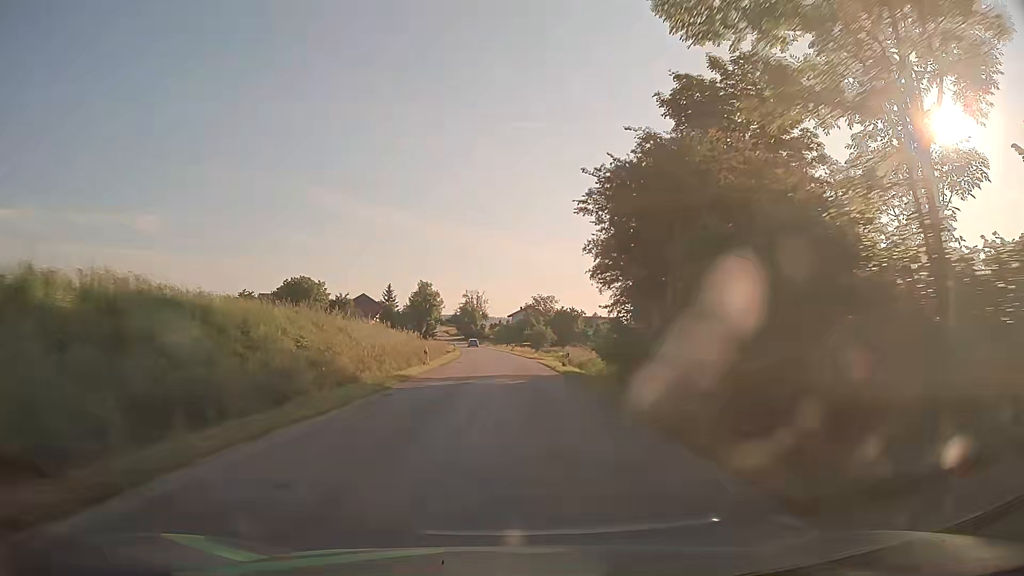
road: tertiary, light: Day
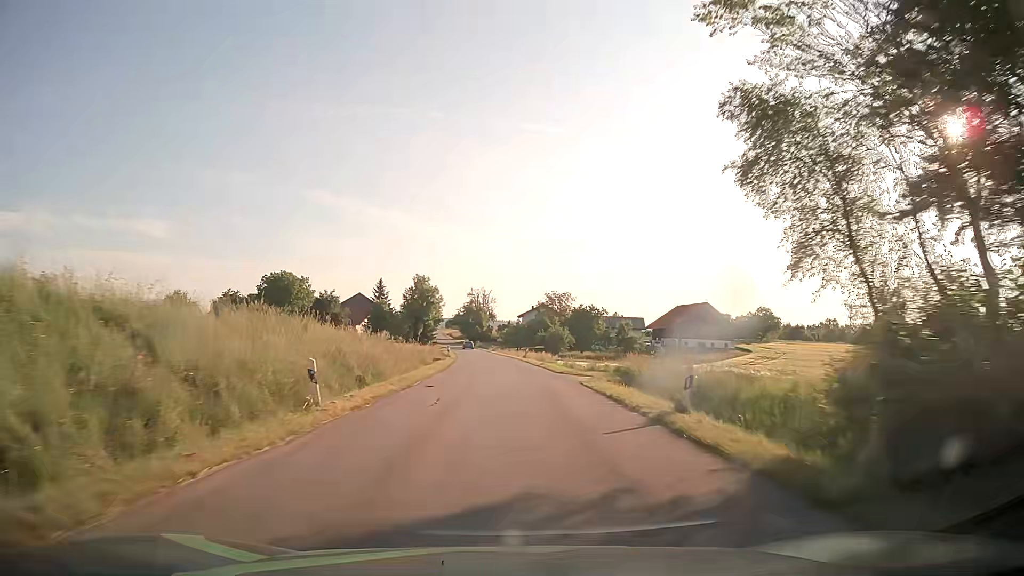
(-0.2, +21.1) m; -1°
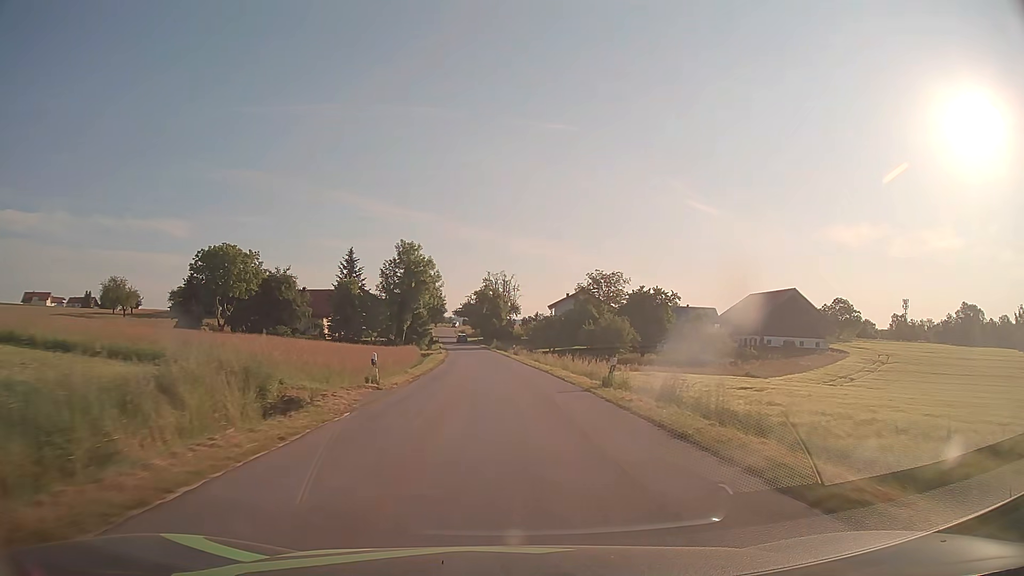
(-0.4, +42.3) m; -2°
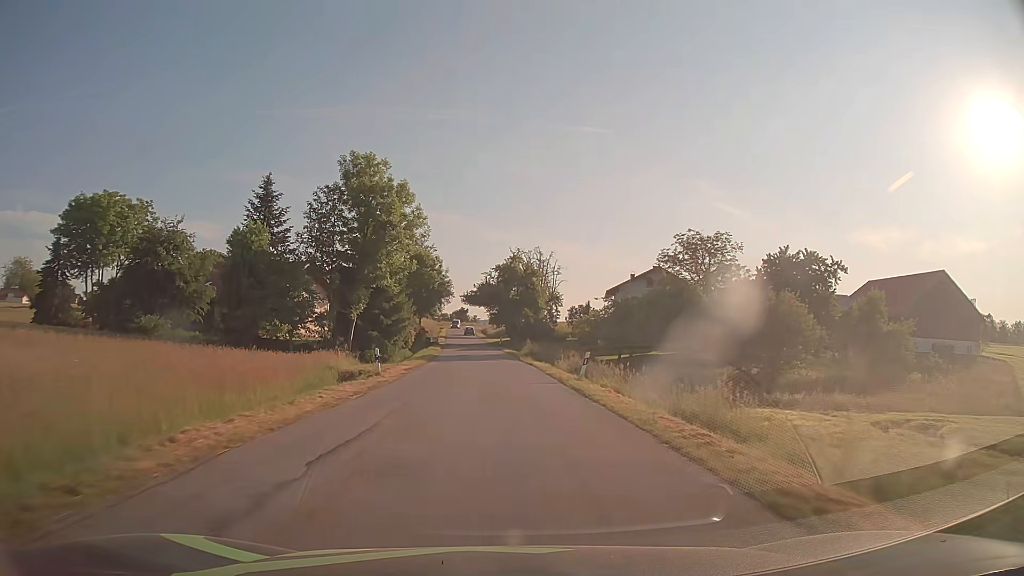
(-1.0, +42.3) m; -3°
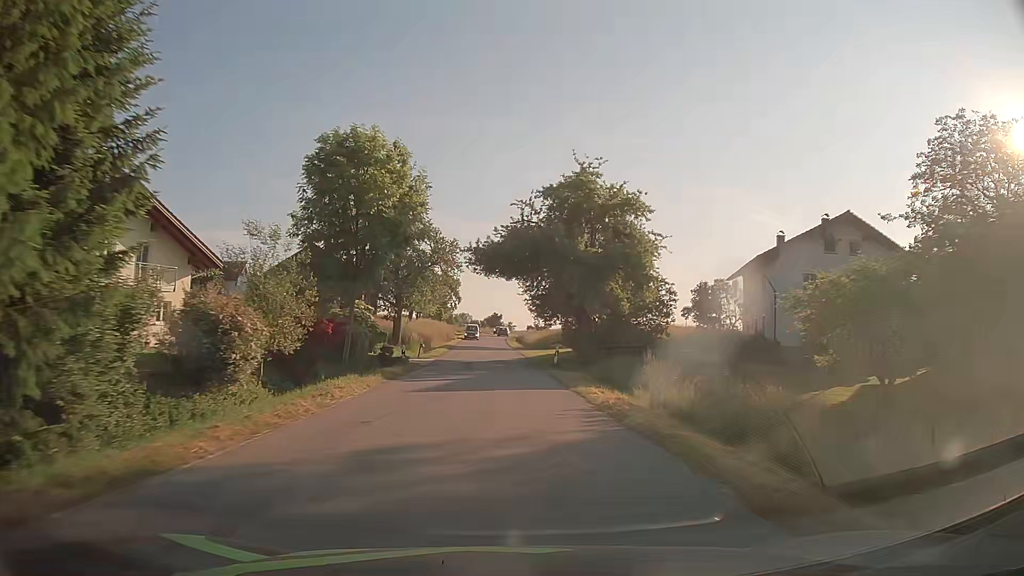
(-1.1, +42.2) m; -3°
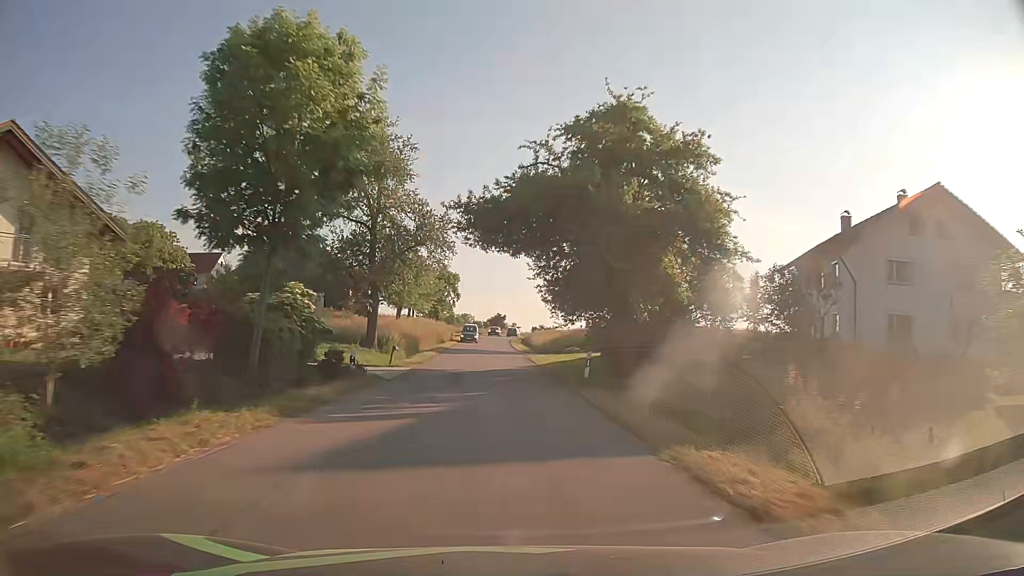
(-0.1, +10.5) m; -1°
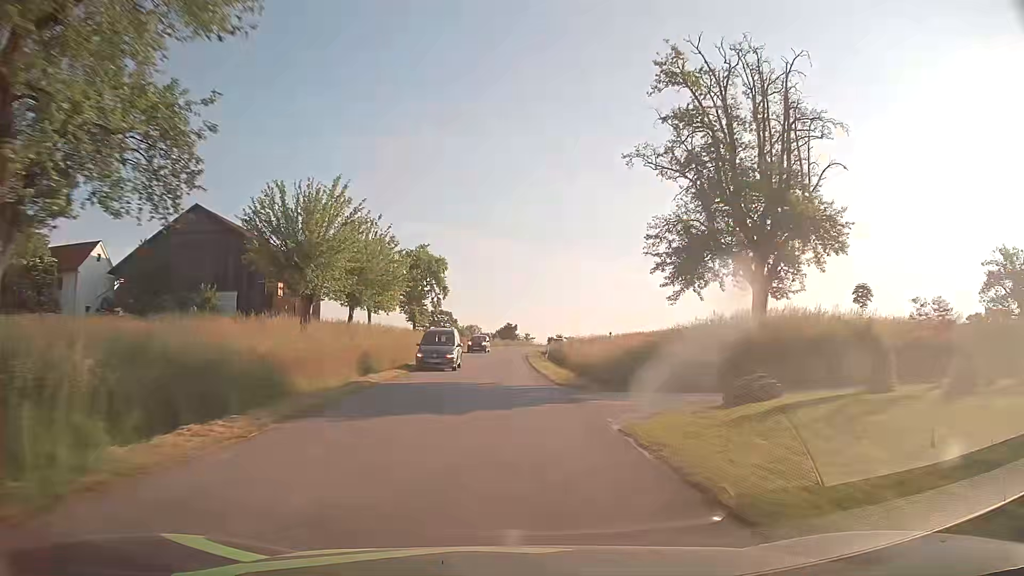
(0.0, +31.4) m; 0°
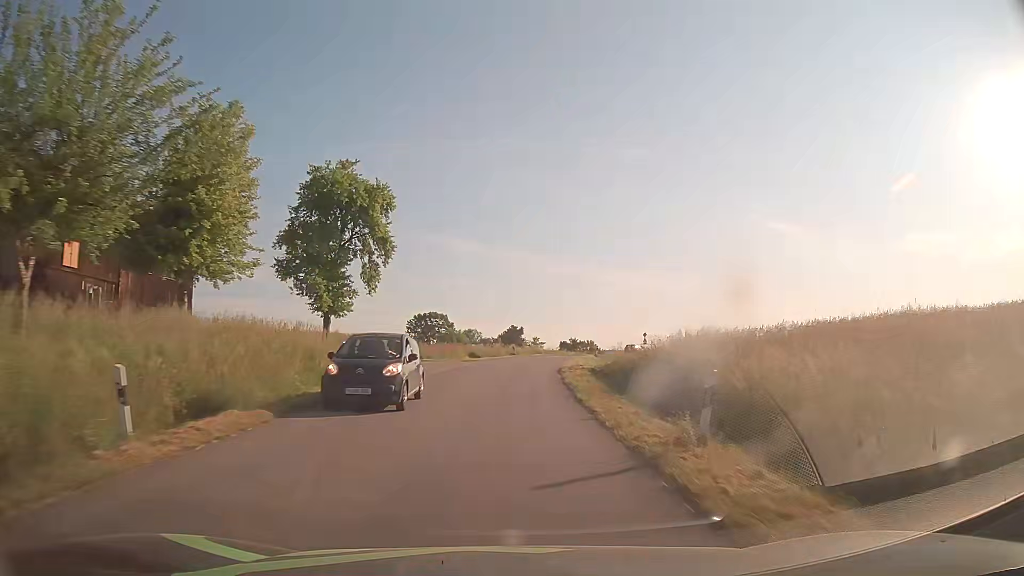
(-0.3, +31.2) m; -1°
(0, +10) (0, +20) (+1, +30) (+1, +40) (+3, +50) (+5, +60) (+8, +69) (+12, +78) (+16, +87) (+21, +96) m
